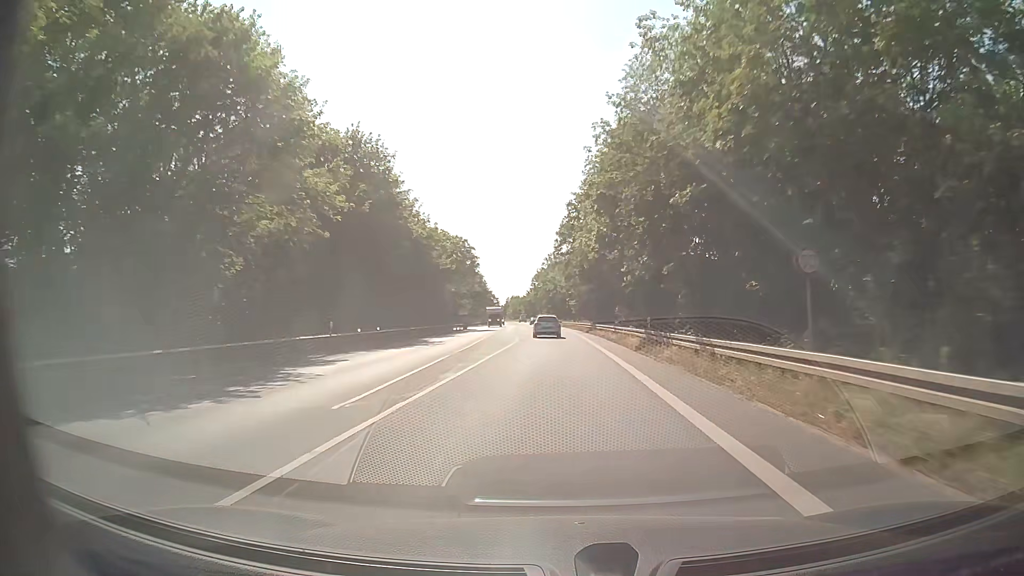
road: secondary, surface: asphalt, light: Day
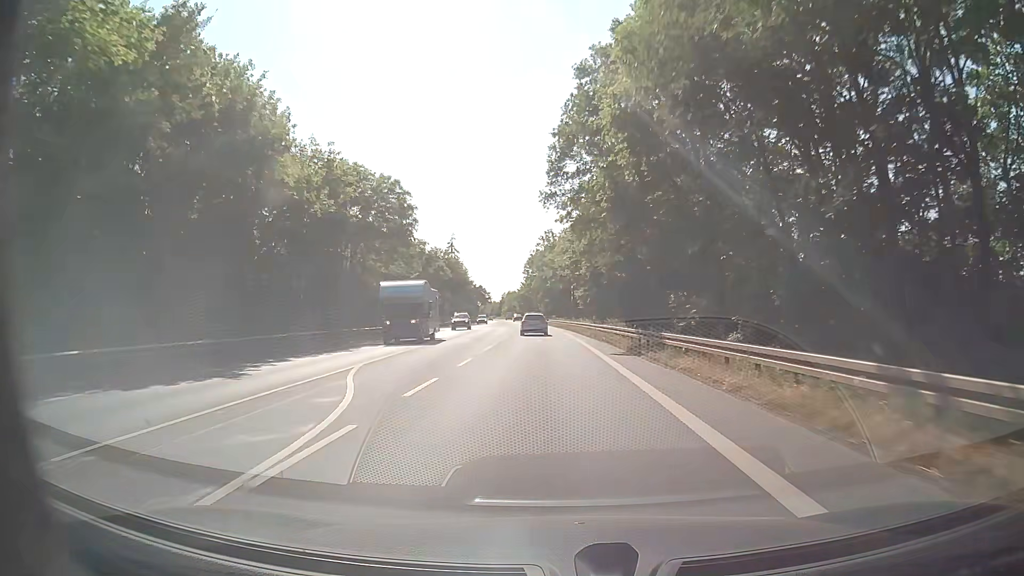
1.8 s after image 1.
(0.0, +36.3) m; 0°
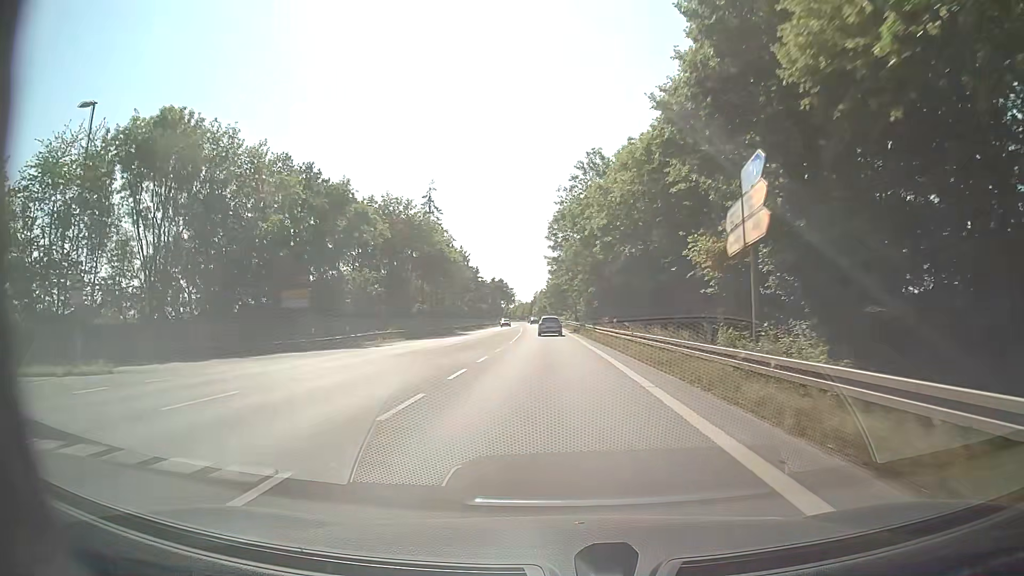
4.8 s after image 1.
(-1.7, +57.0) m; -3°
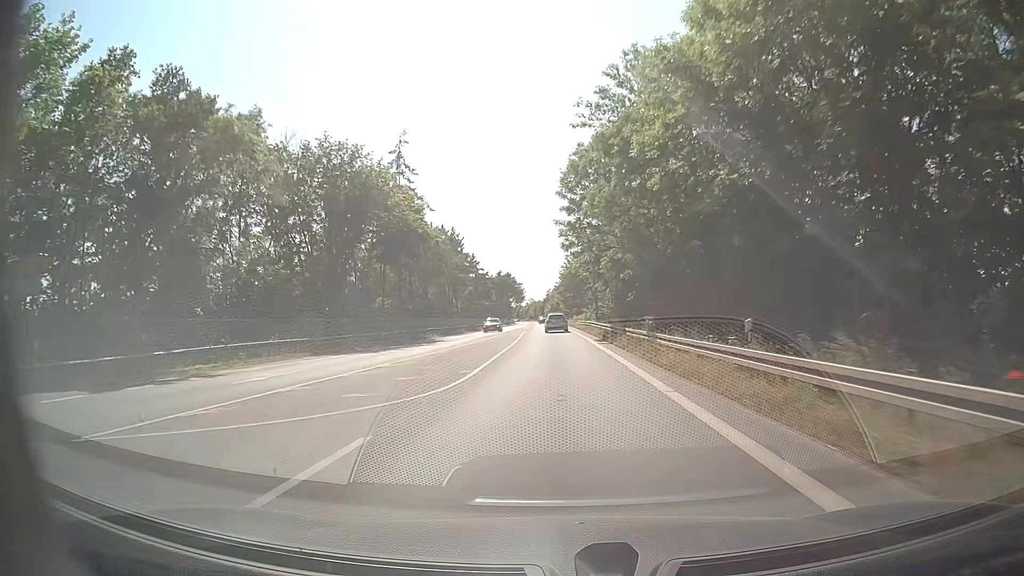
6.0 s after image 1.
(-0.3, +22.9) m; -1°
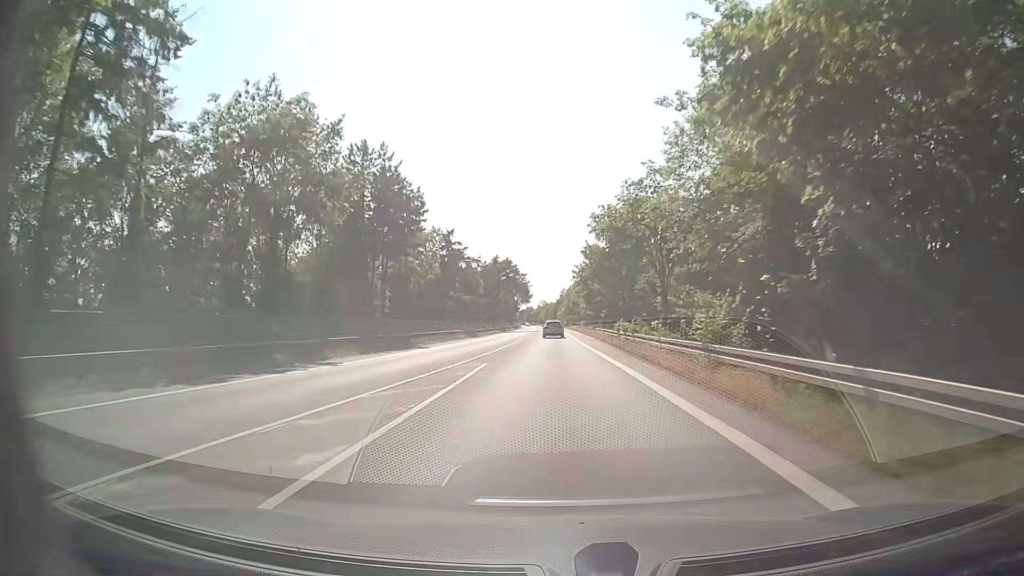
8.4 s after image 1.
(-0.6, +45.7) m; -1°
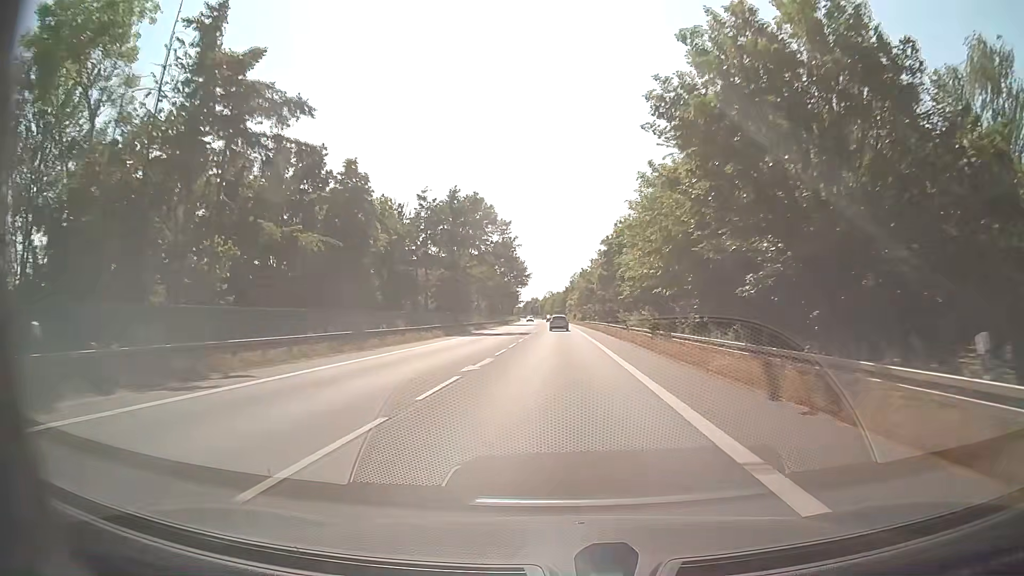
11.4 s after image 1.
(-0.6, +57.2) m; -1°
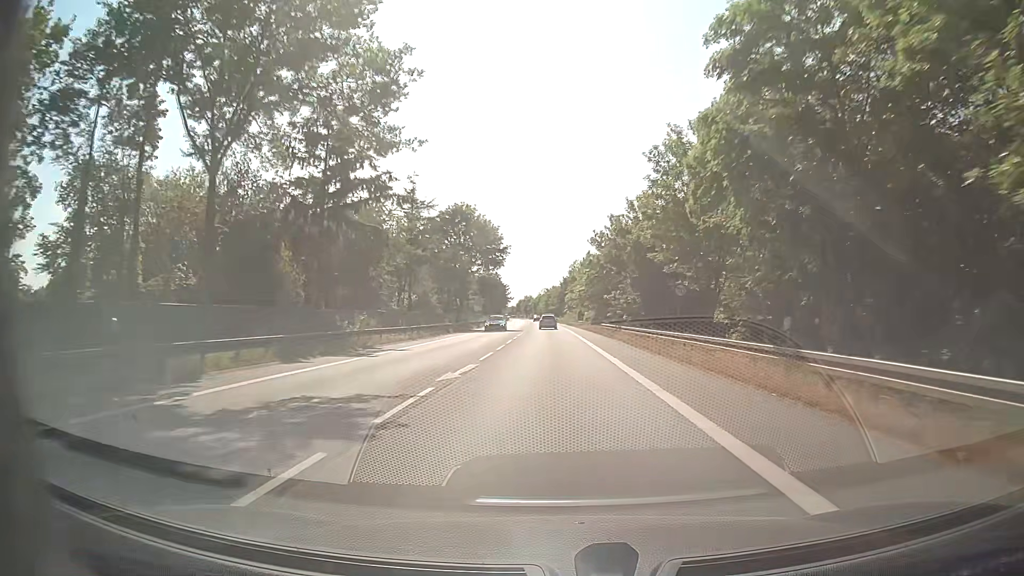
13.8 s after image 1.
(+0.3, +45.9) m; 0°
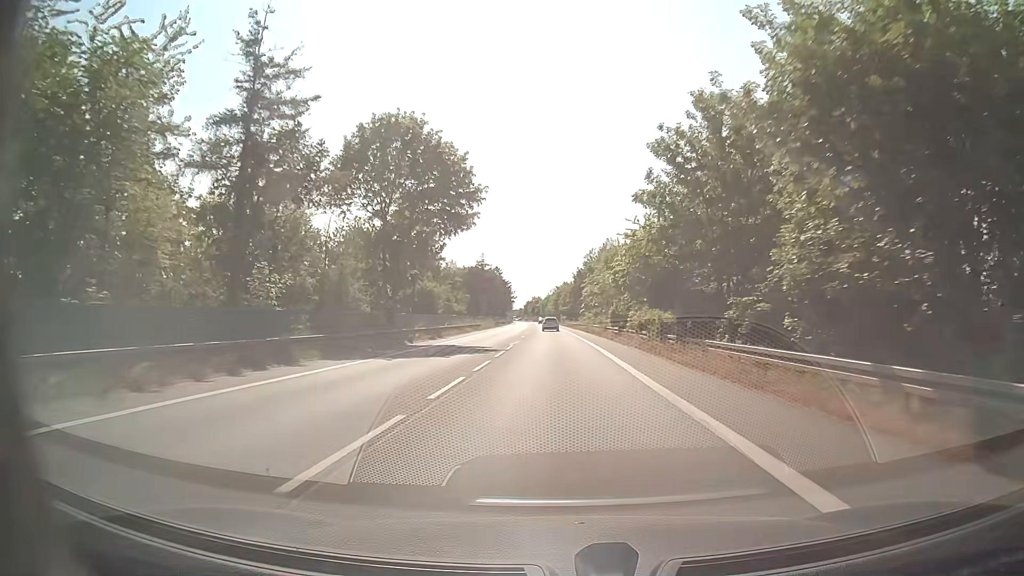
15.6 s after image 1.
(-0.3, +34.5) m; 0°
(0, +10) (0, +20) (0, +30) (0, +40) (-1, +50) (-1, +60) (-1, +70) (-2, +80) (-2, +90) (-2, +100) m
